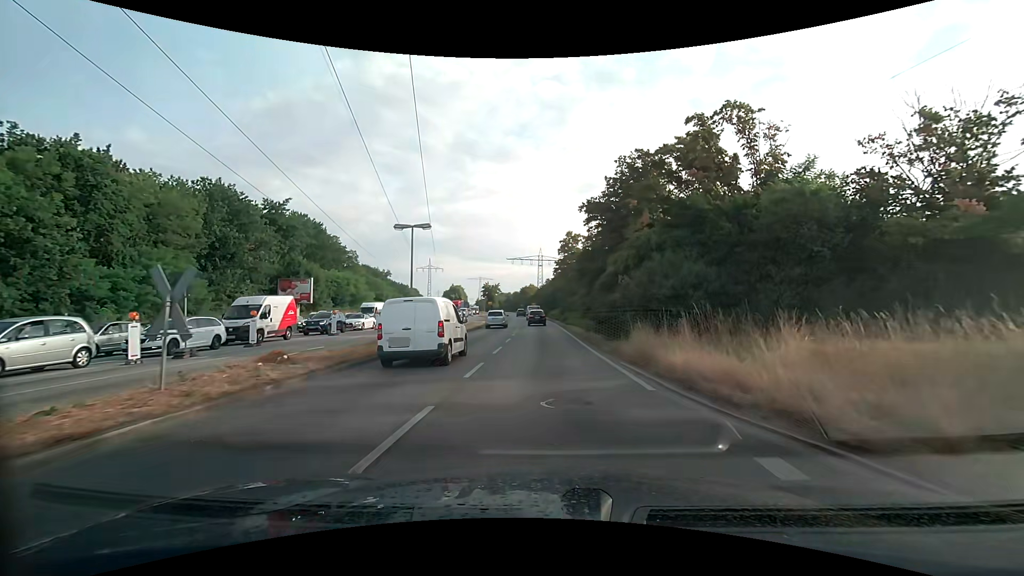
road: primary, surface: asphalt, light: Day
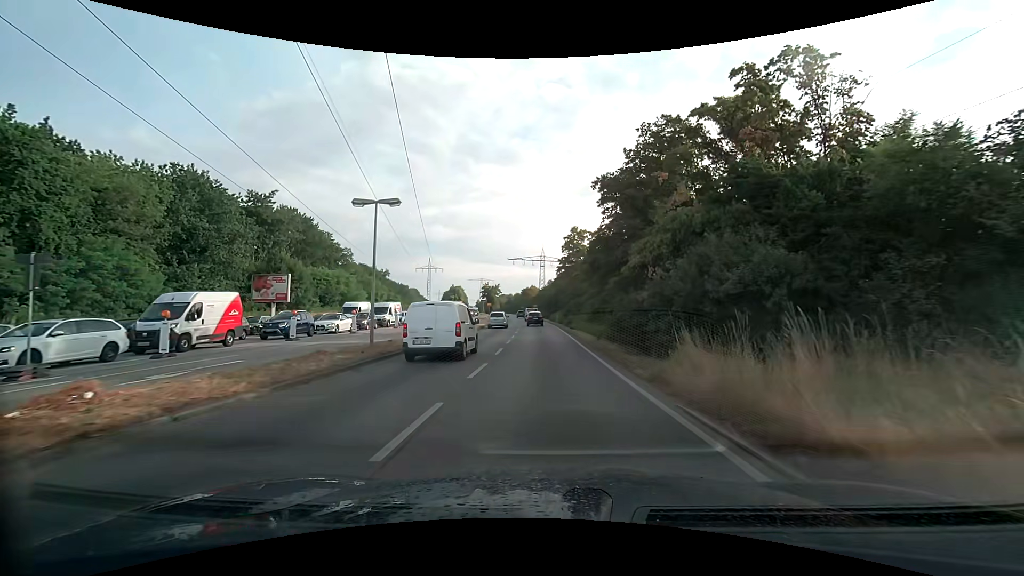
(0.0, +5.6) m; 0°
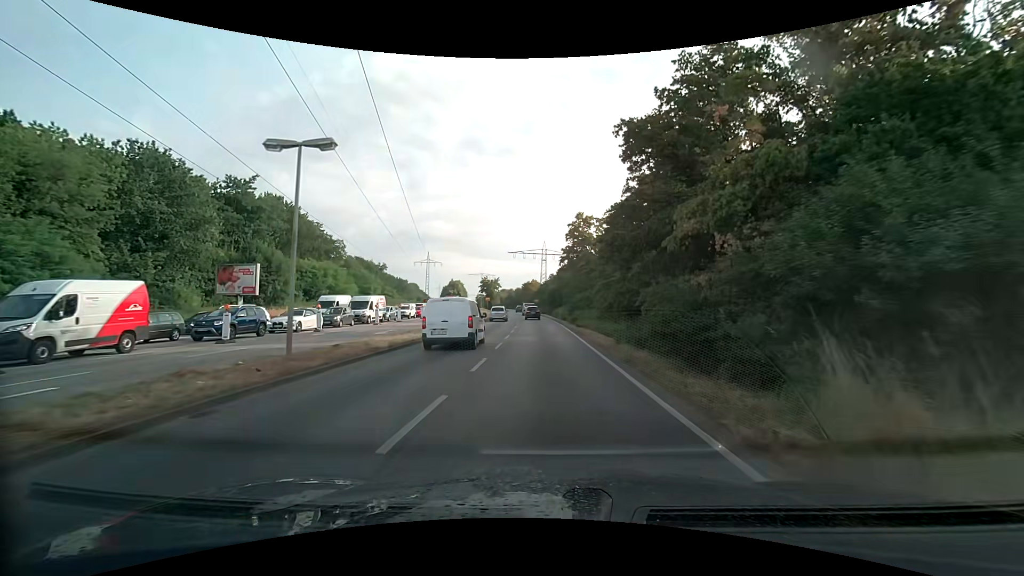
(0.0, +5.9) m; 0°
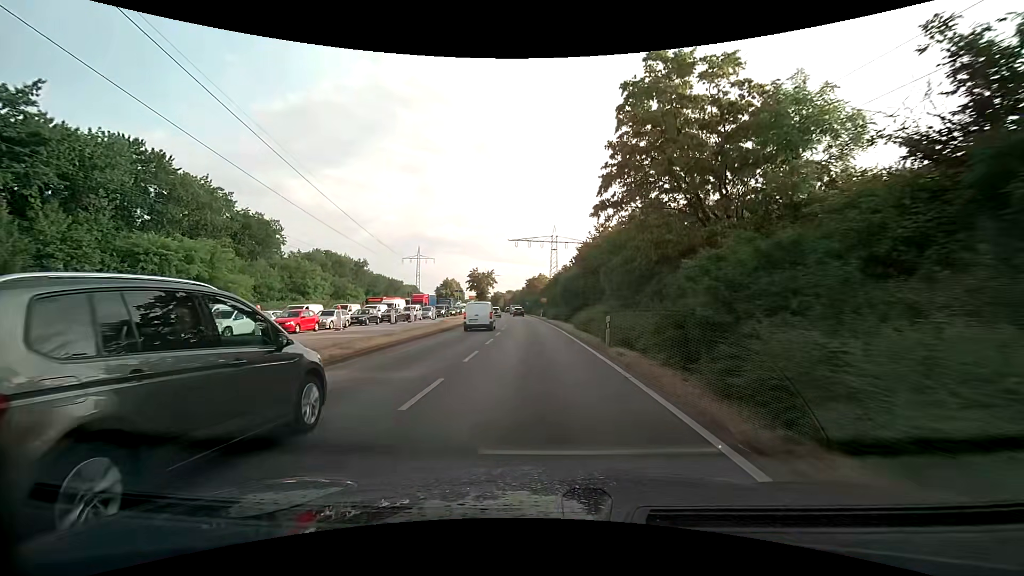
(-0.2, +34.8) m; -1°
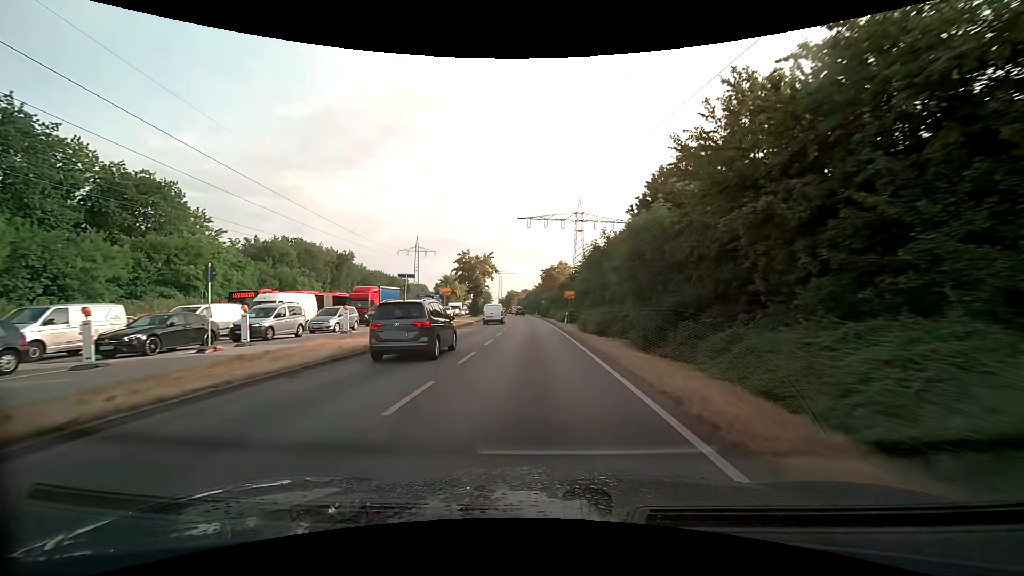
(-0.4, +30.9) m; -2°
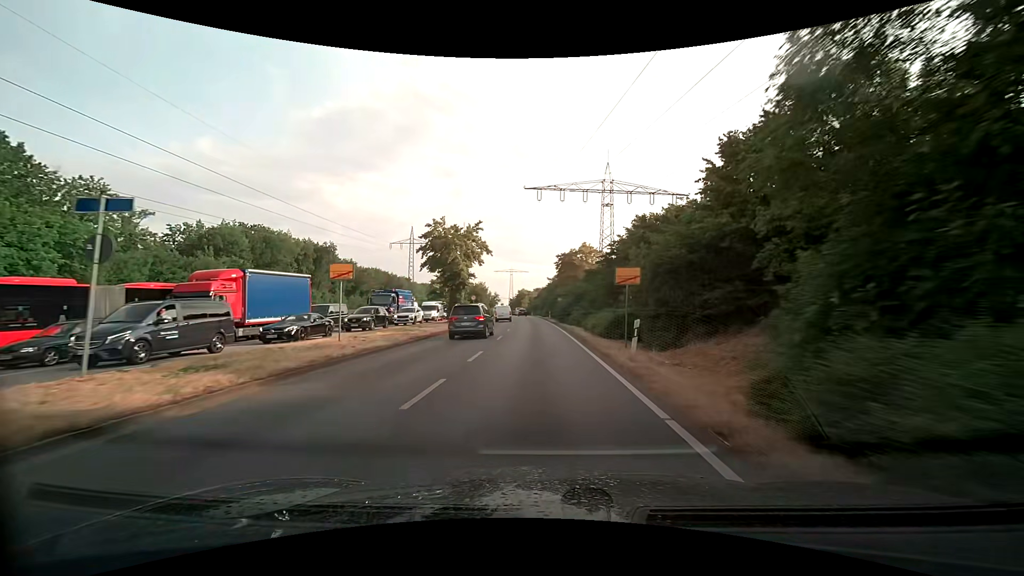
(-0.3, +23.9) m; -2°
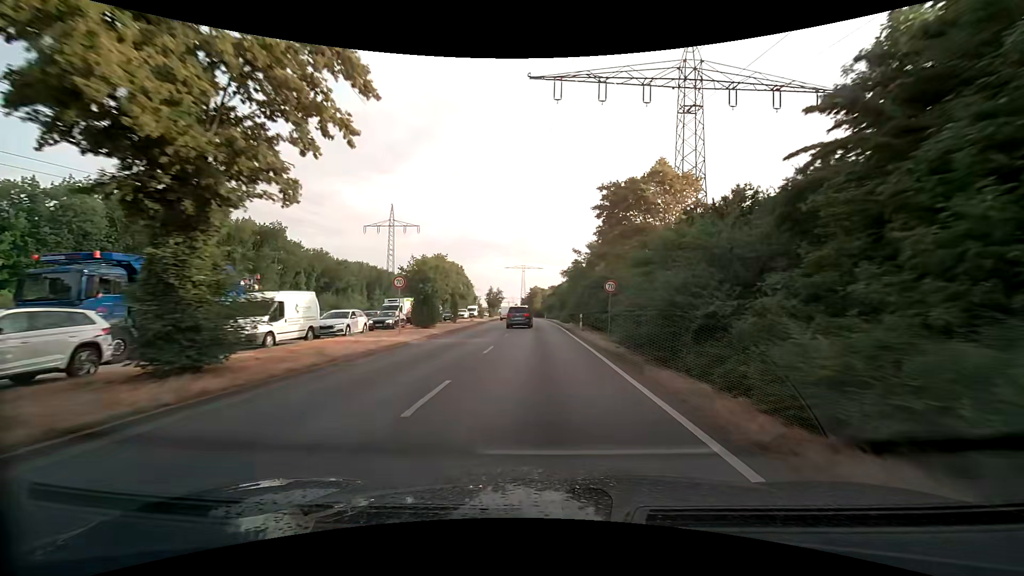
(-0.5, +33.9) m; -2°
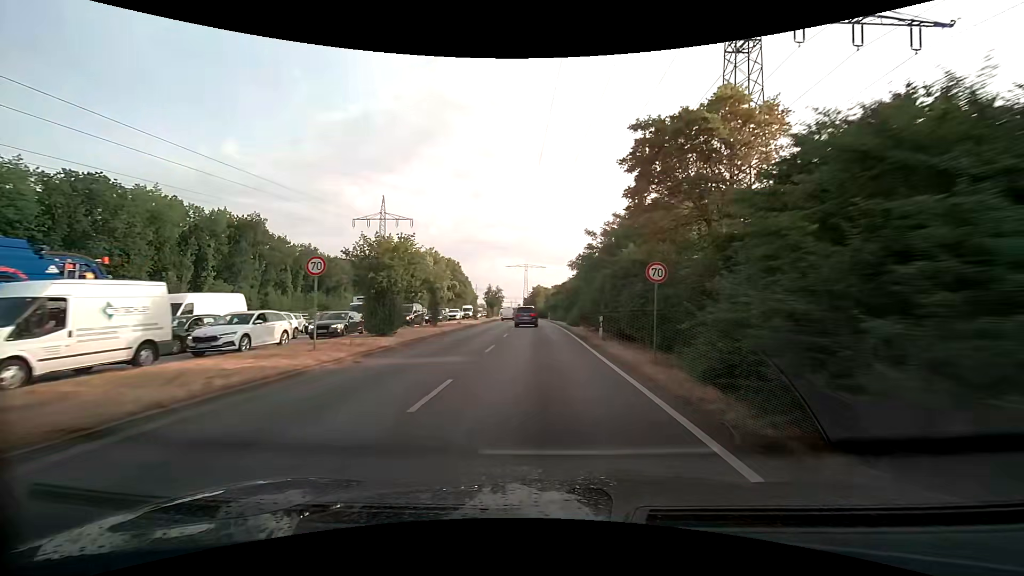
(0.0, +9.0) m; 0°
(0, +10) (0, +20) (0, +30) (-1, +40) (-1, +50) (-1, +60) (-2, +70) (-2, +80) (-3, +90) (-4, +100) m
